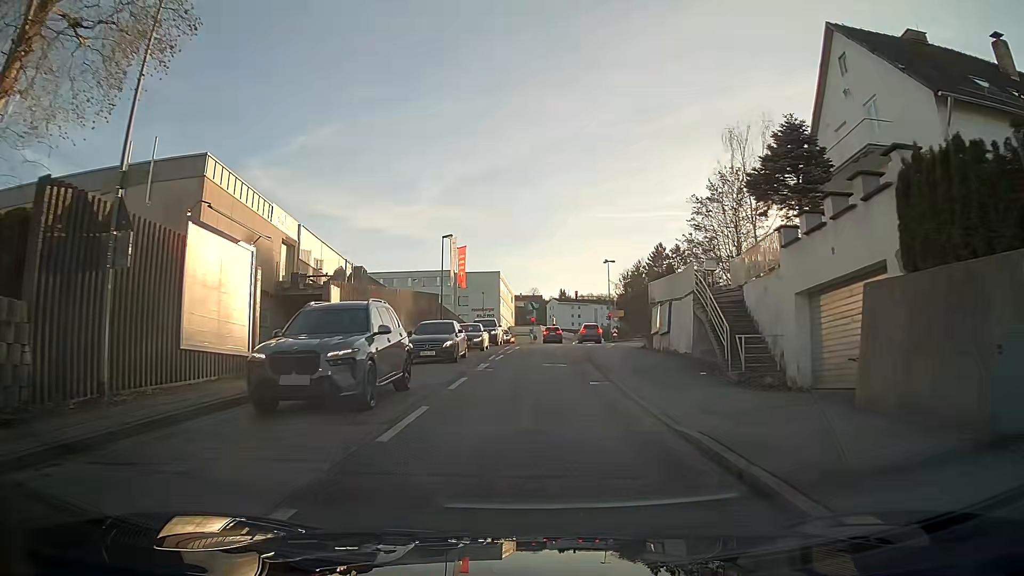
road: tertiary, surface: asphalt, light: Day
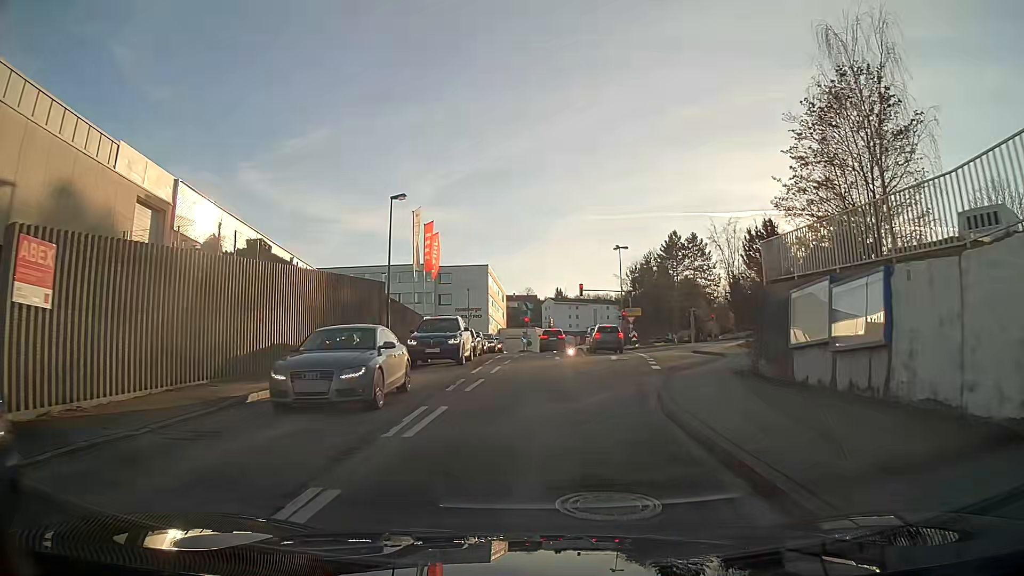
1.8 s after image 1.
(+0.1, +16.6) m; +1°
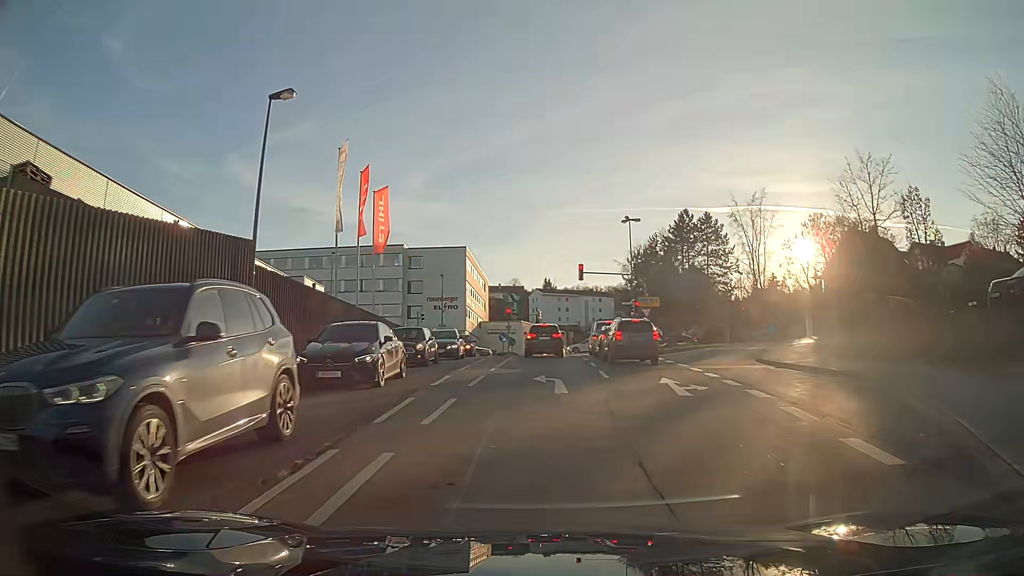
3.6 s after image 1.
(+0.2, +15.1) m; +1°
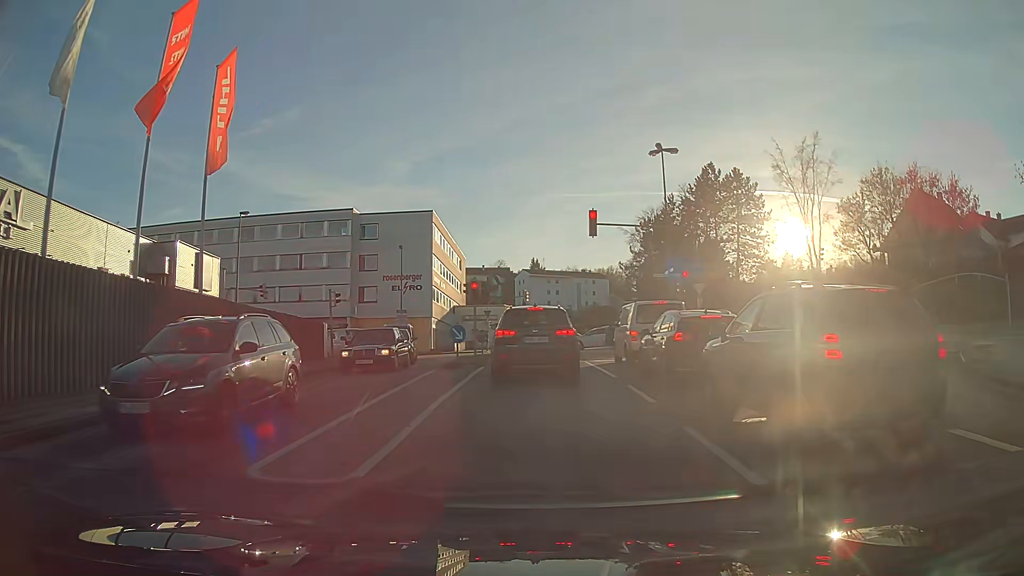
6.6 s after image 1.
(+0.1, +18.0) m; +1°
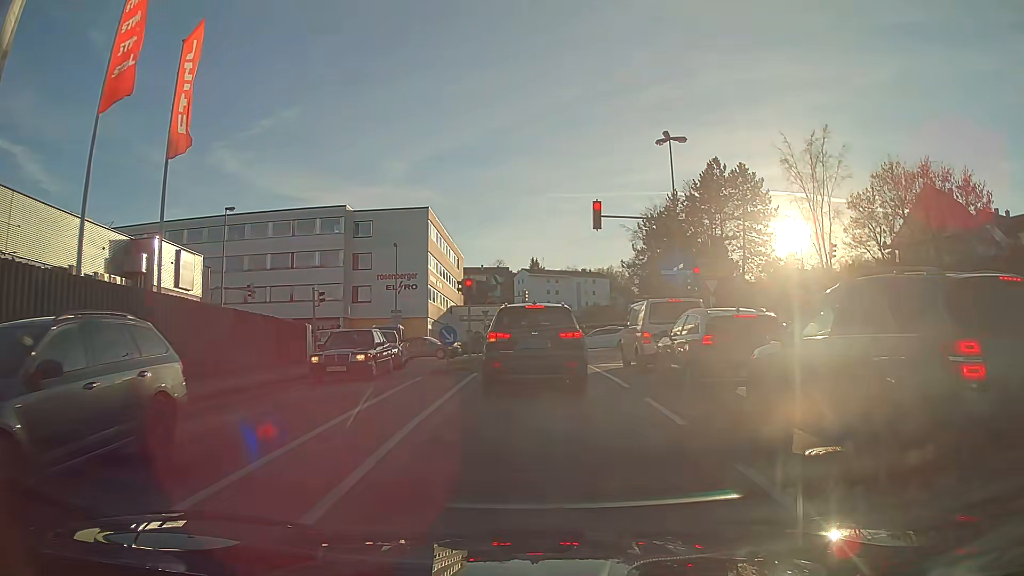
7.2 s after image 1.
(0.0, +2.2) m; 0°
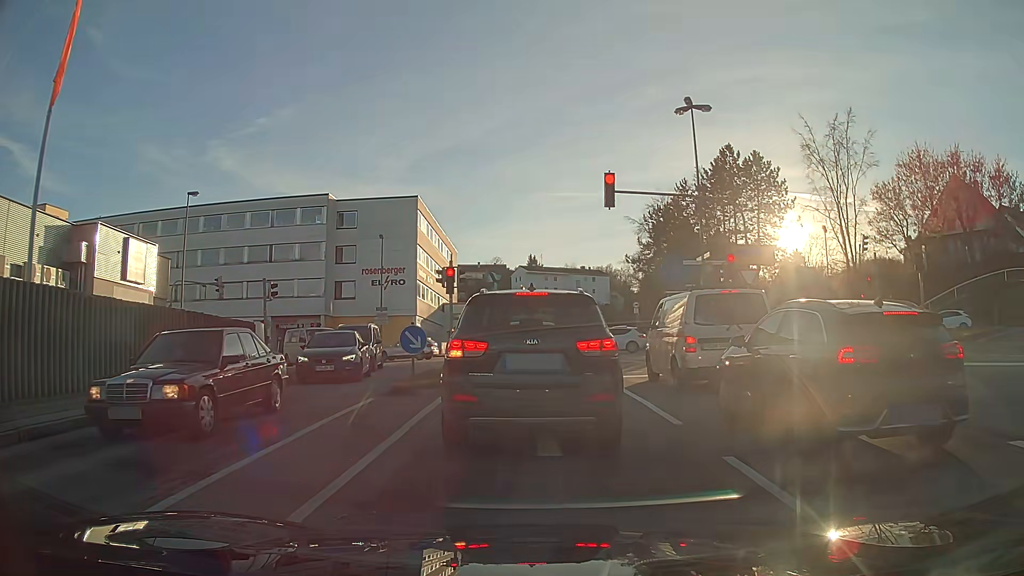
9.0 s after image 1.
(0.0, +4.9) m; 0°
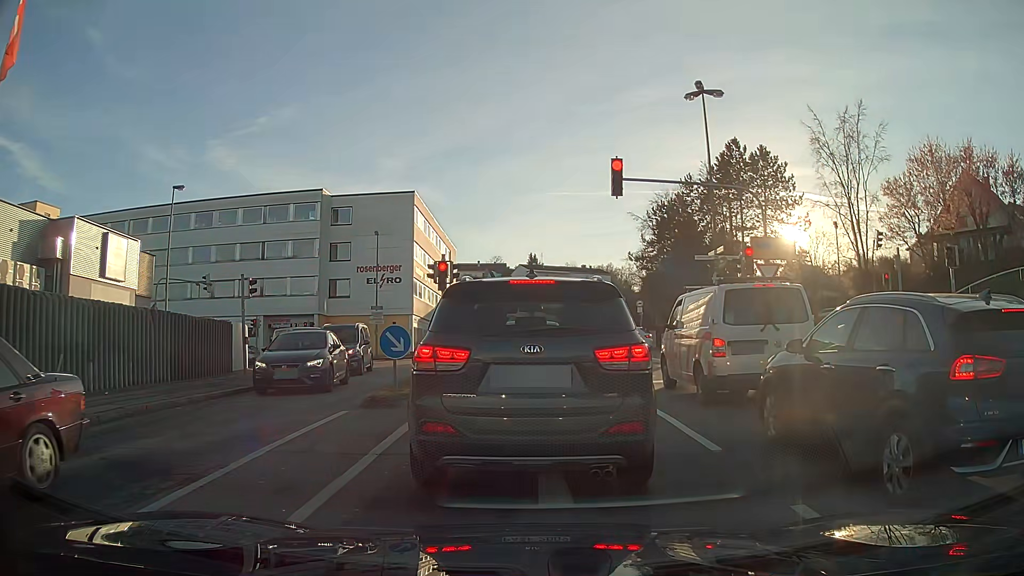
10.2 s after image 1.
(0.0, +1.7) m; 0°
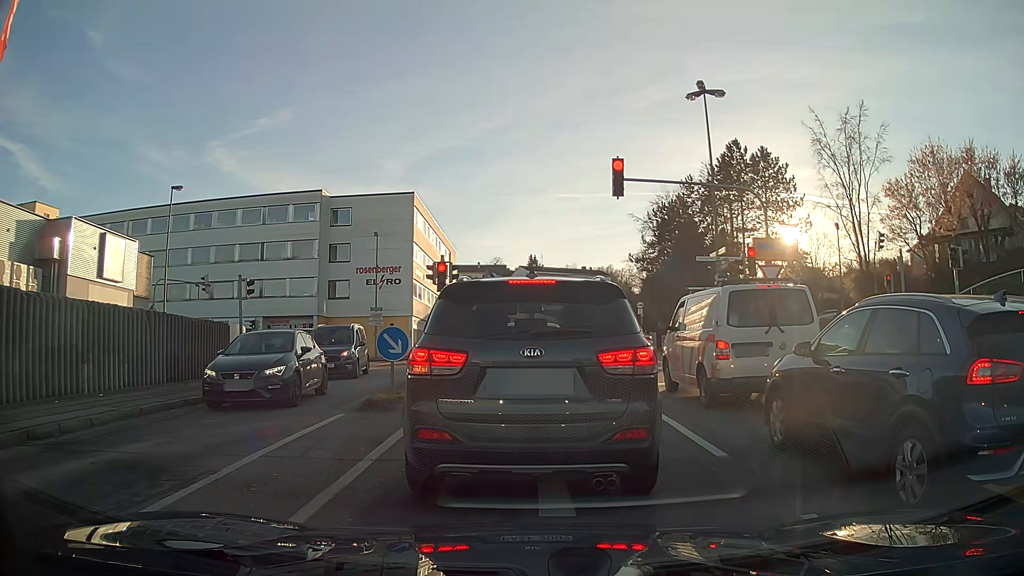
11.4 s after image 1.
(0.0, +0.3) m; 0°
(0, +10) (0, +20) (-1, +30) (-5, +39) (-12, +46) (-22, +49) (-32, +49) (-42, +49) (-52, +49) (-62, +49) m
